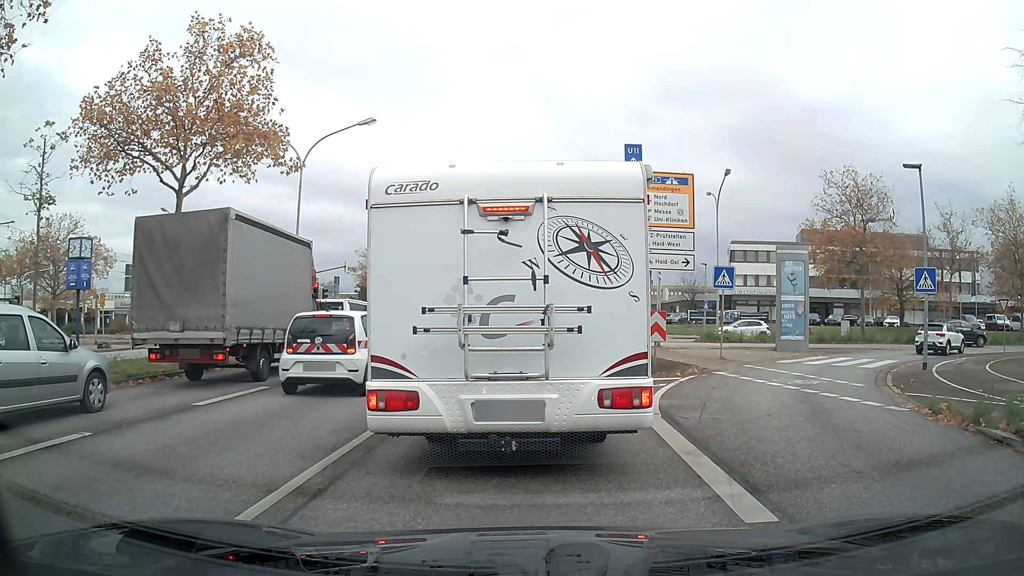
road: primary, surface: asphalt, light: Day
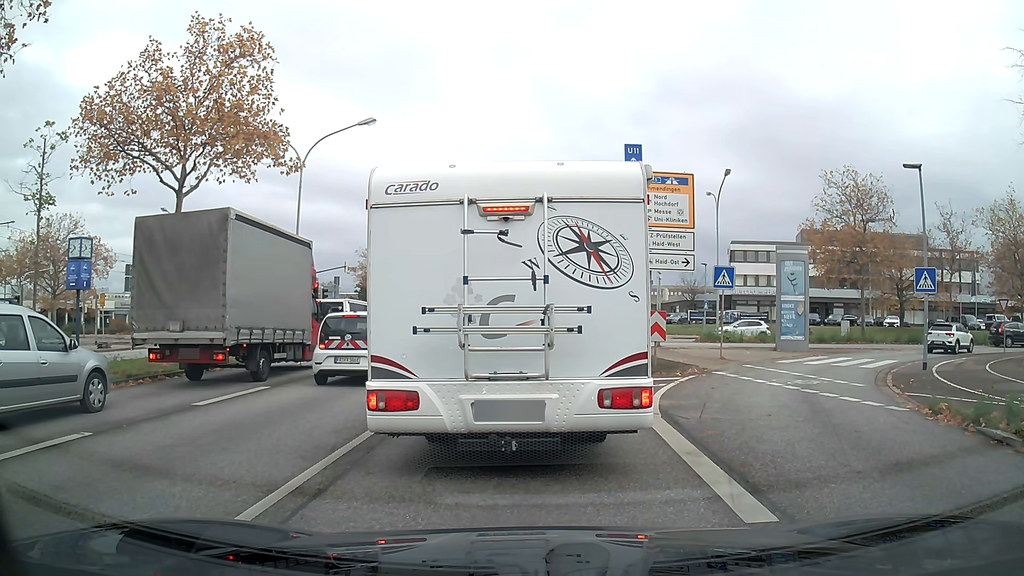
(0.0, 0.0) m; 0°
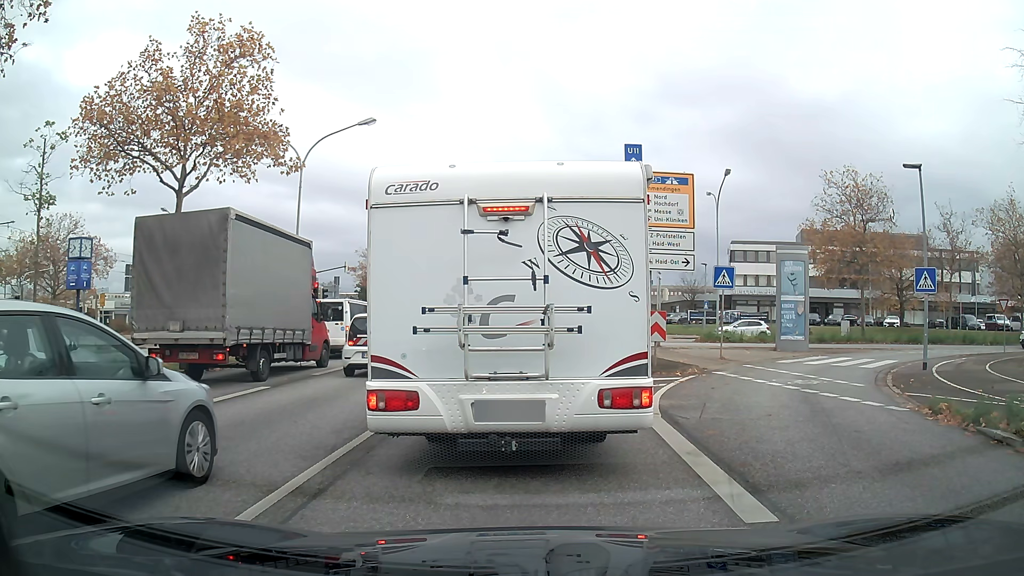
(0.0, 0.0) m; 0°
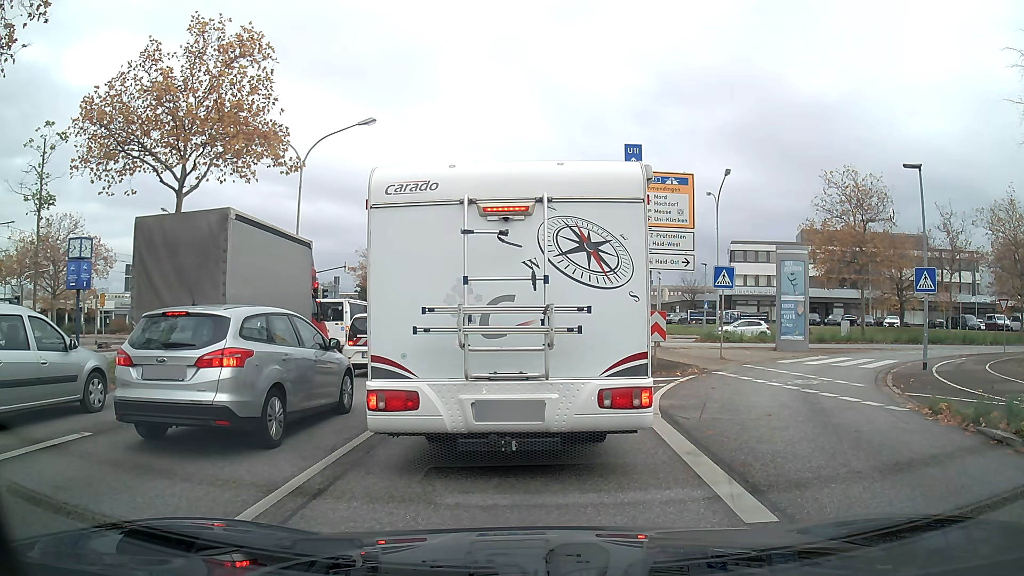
(0.0, 0.0) m; 0°
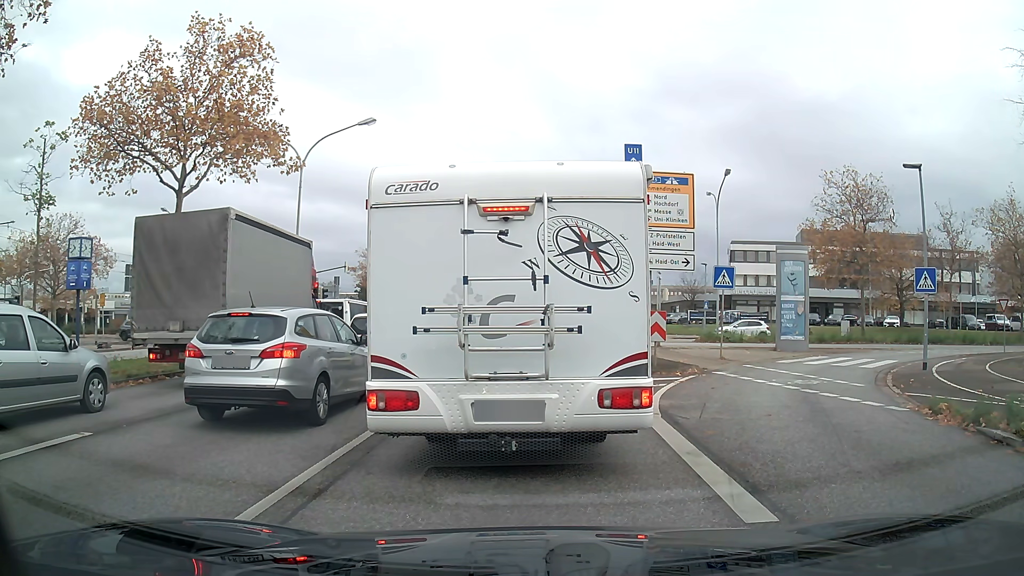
(0.0, 0.0) m; 0°
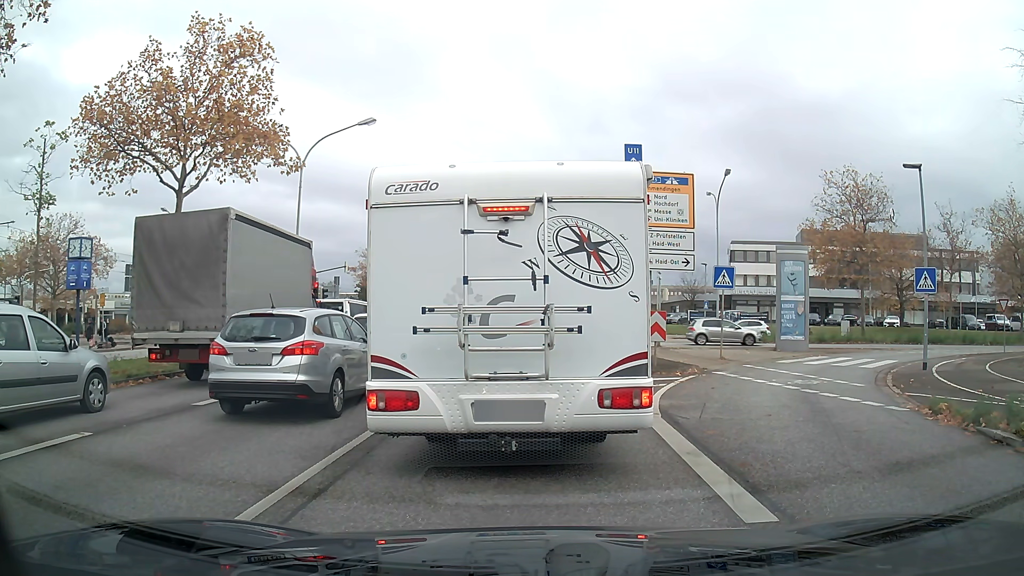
(0.0, 0.0) m; 0°
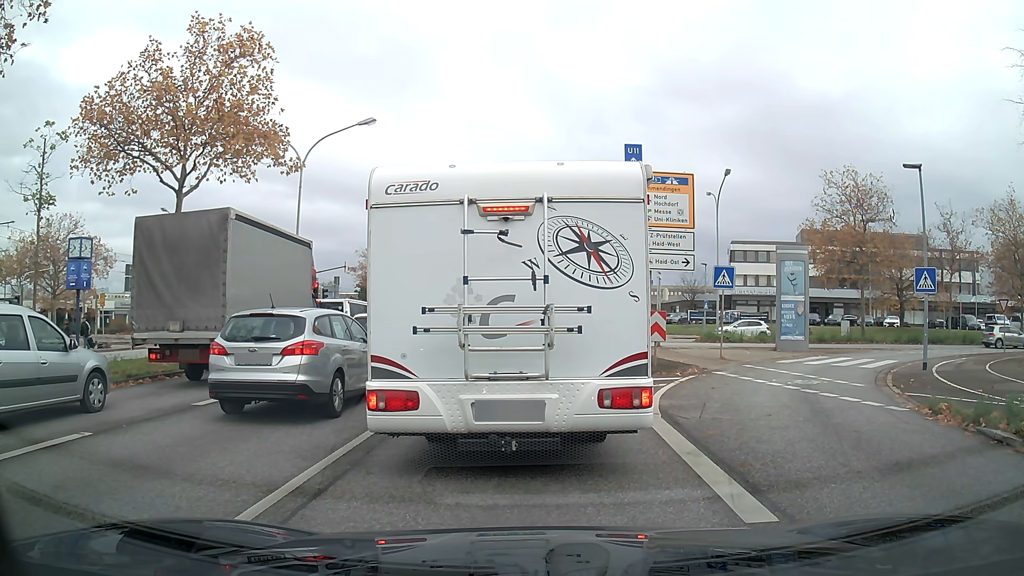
(0.0, 0.0) m; 0°
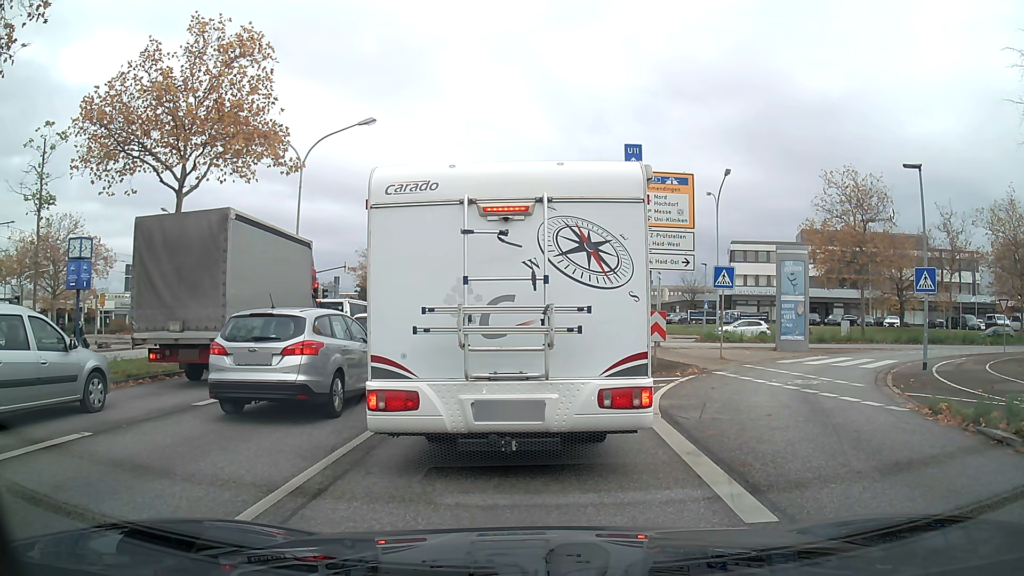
(0.0, 0.0) m; 0°
